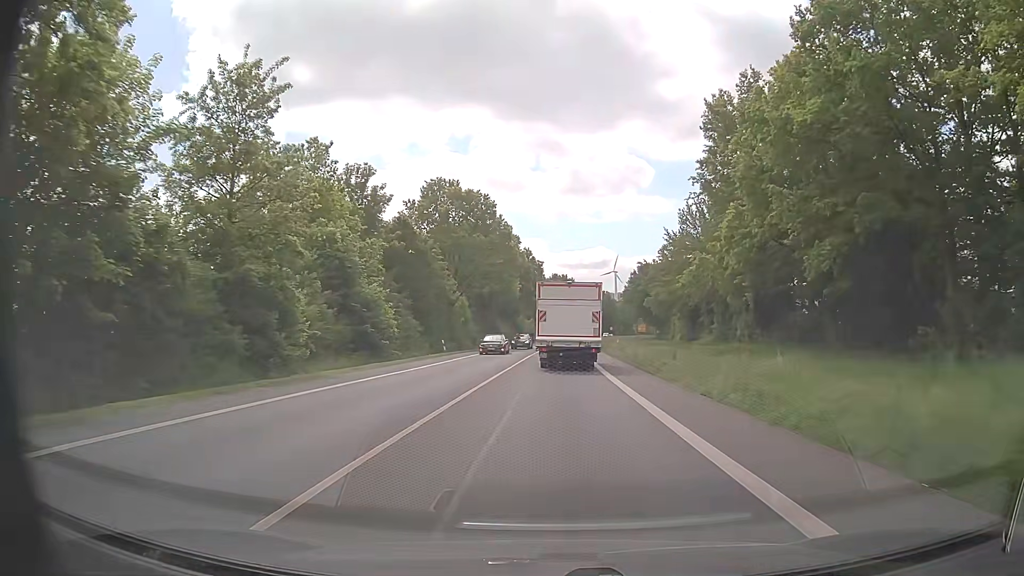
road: primary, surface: asphalt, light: Day
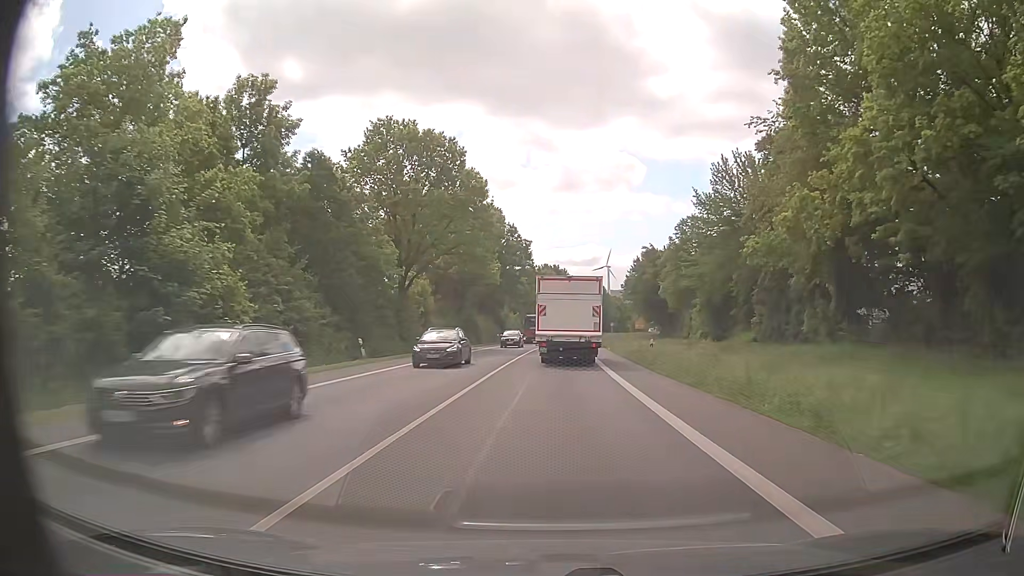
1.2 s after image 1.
(+0.1, +20.3) m; +1°
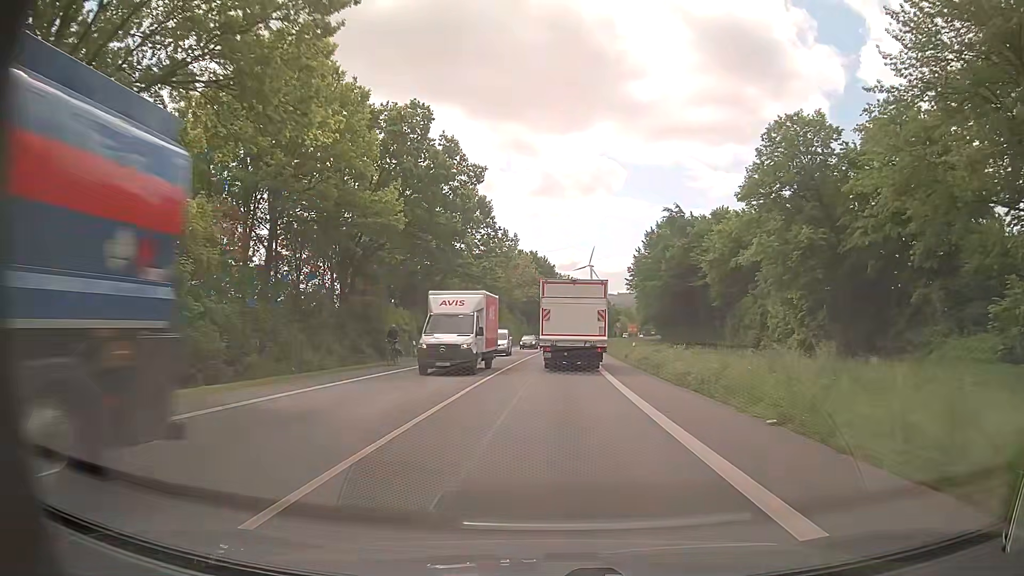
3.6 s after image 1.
(+1.0, +40.1) m; +2°
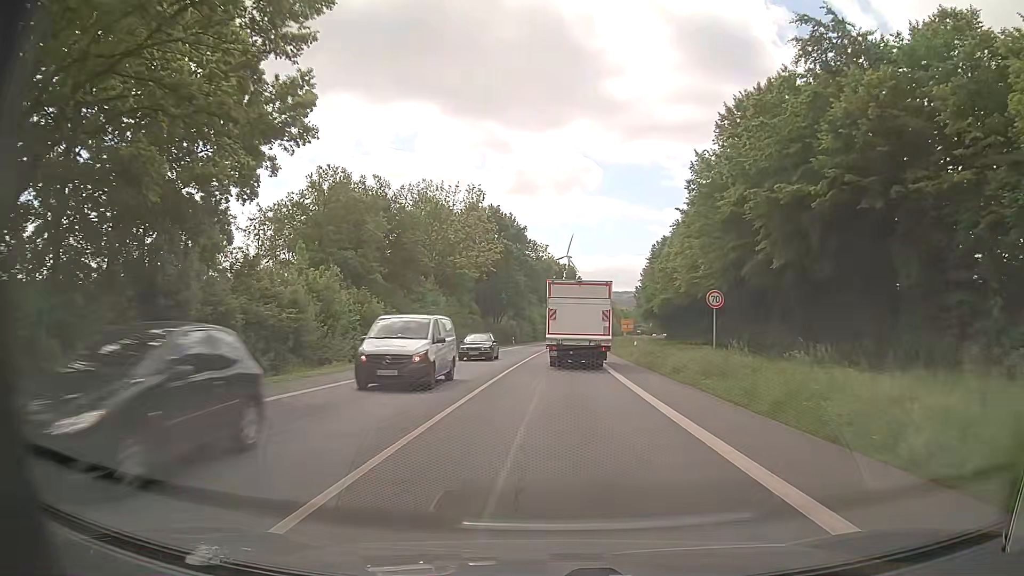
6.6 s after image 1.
(+0.8, +49.7) m; +2°
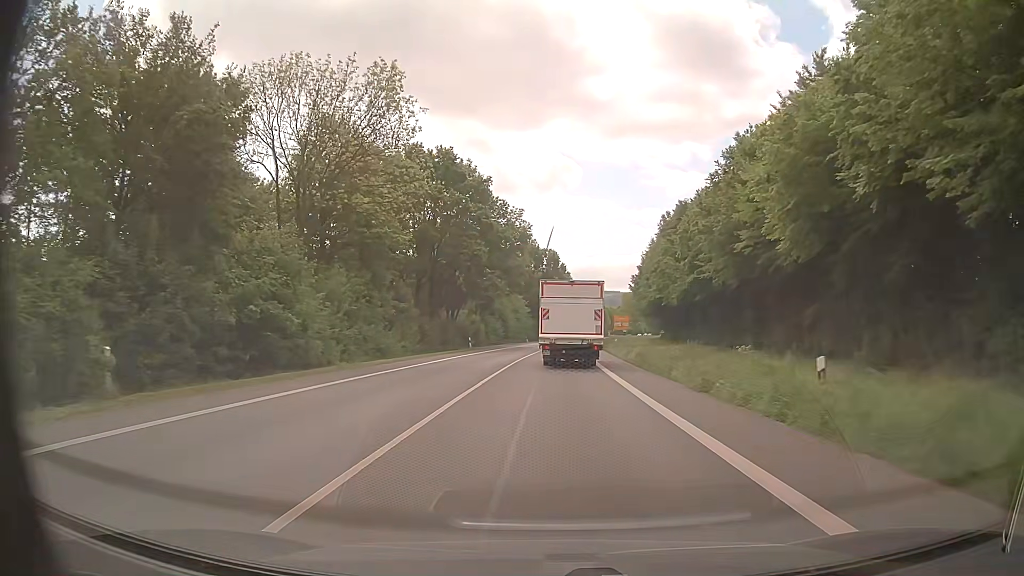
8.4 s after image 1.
(+0.5, +30.0) m; +2°
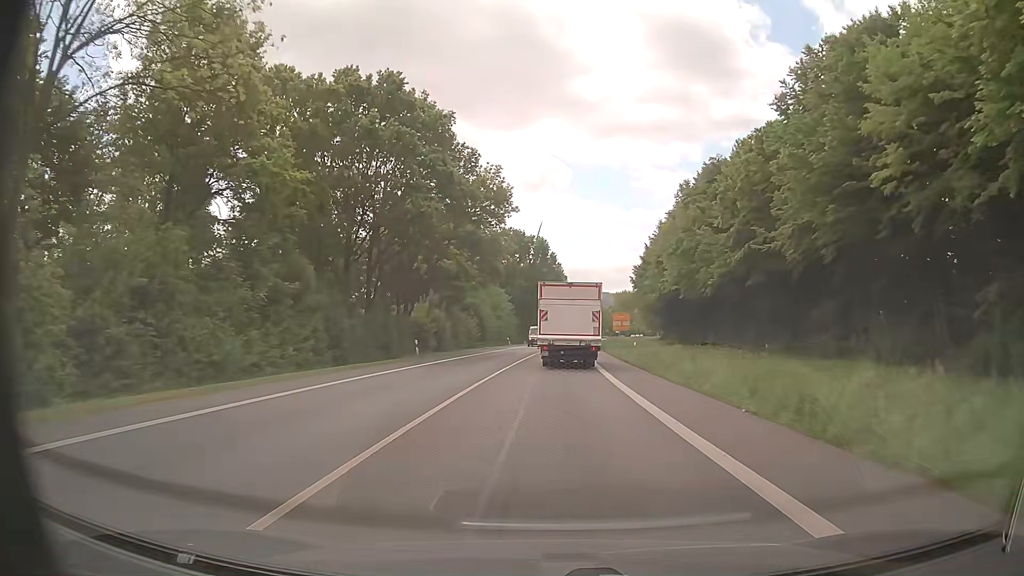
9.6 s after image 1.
(+0.2, +20.2) m; +1°
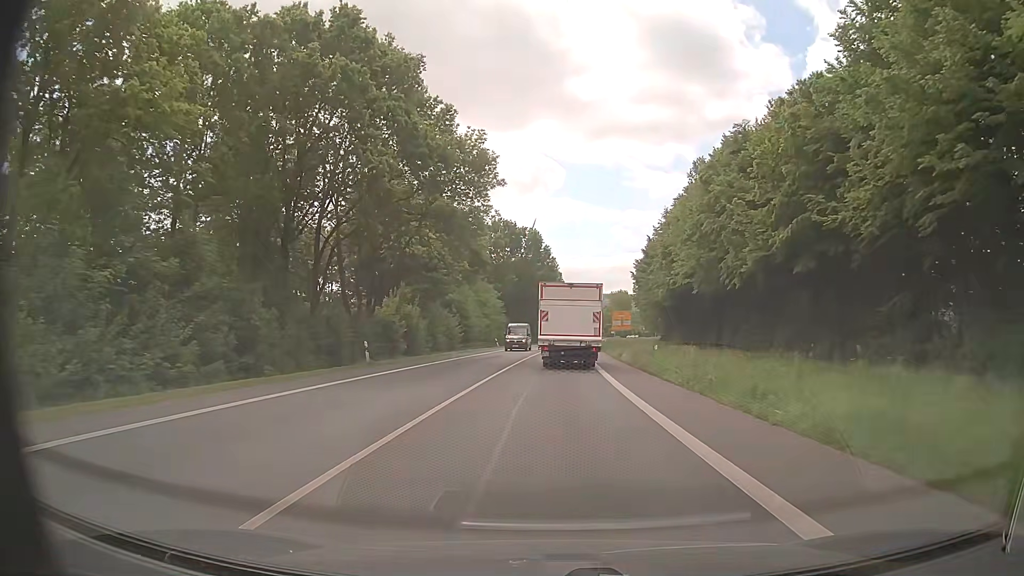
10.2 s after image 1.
(+0.1, +10.1) m; +1°
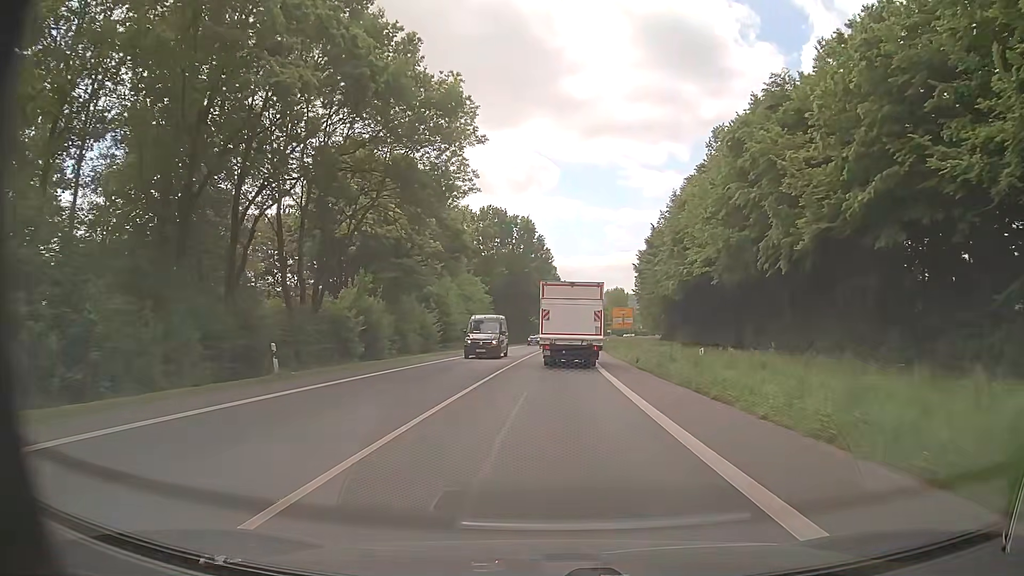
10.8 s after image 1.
(0.0, +10.2) m; 0°
(0, +10) (0, +20) (0, +30) (+1, +40) (+1, +50) (+2, +60) (+2, +70) (+3, +80) (+4, +90) (+4, +100) m
